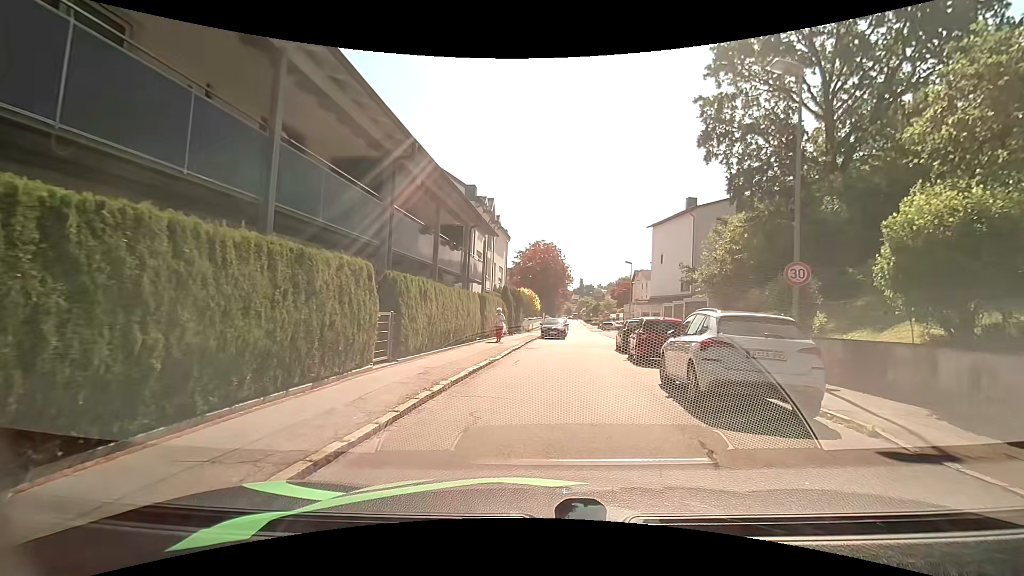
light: Day
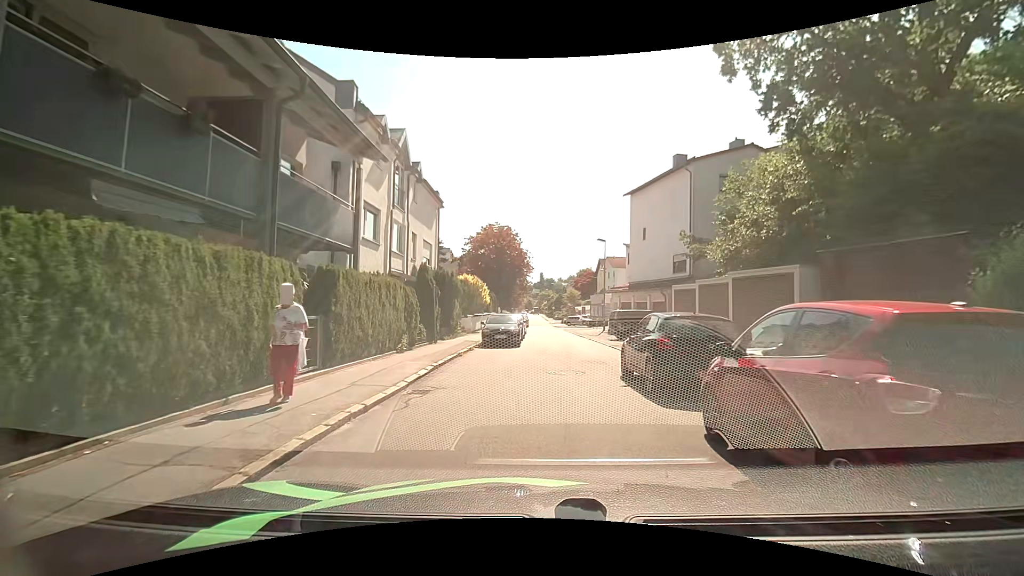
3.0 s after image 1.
(+0.5, +13.0) m; +3°
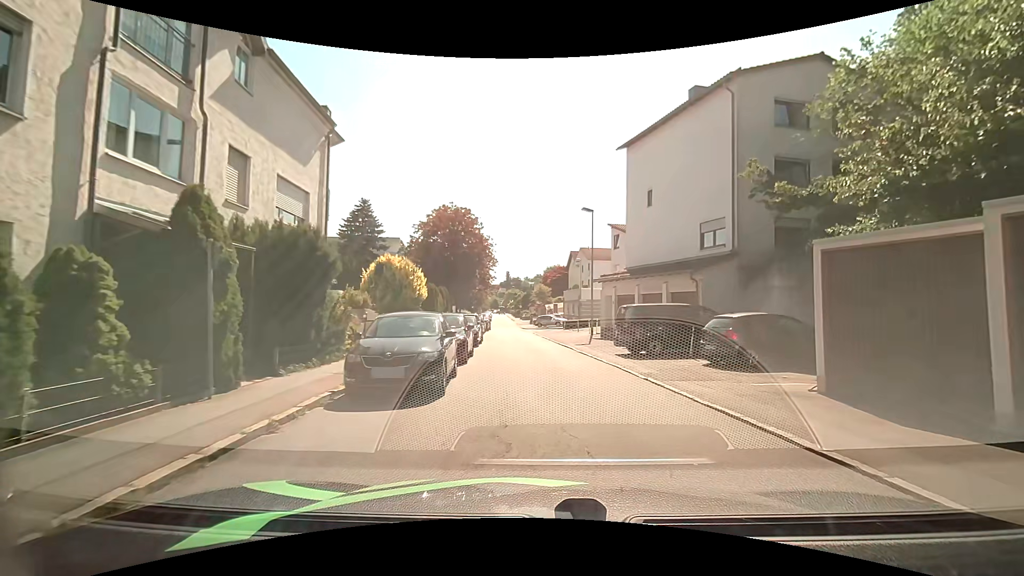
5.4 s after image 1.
(+0.2, +12.9) m; +4°
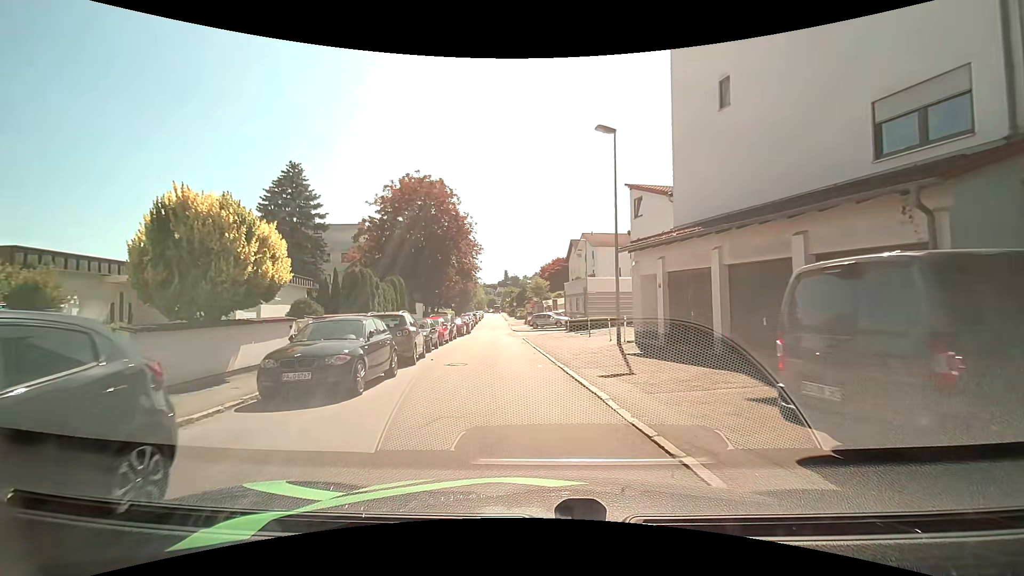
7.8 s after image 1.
(+0.3, +13.8) m; 0°
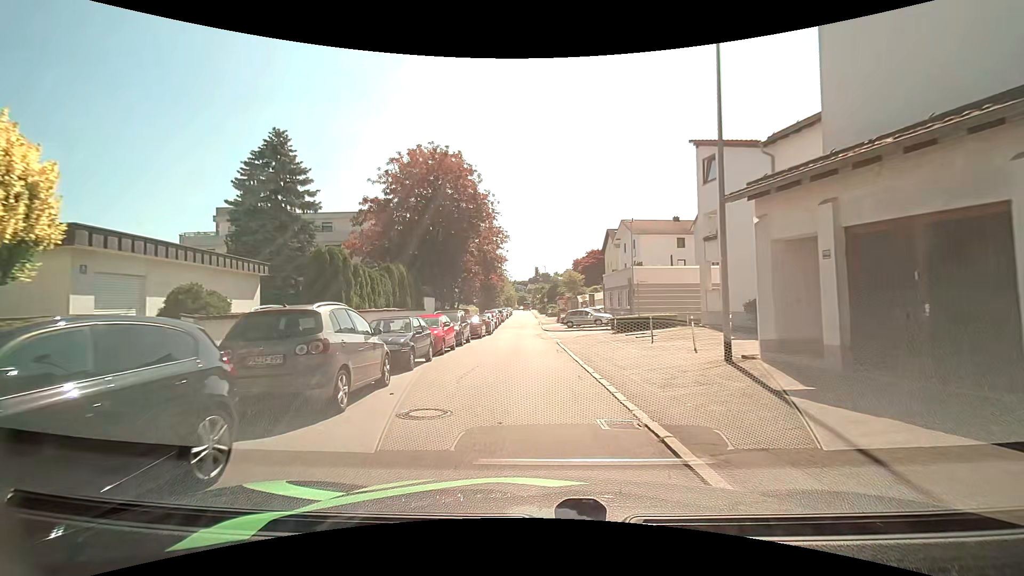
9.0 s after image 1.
(-0.3, +7.6) m; -4°
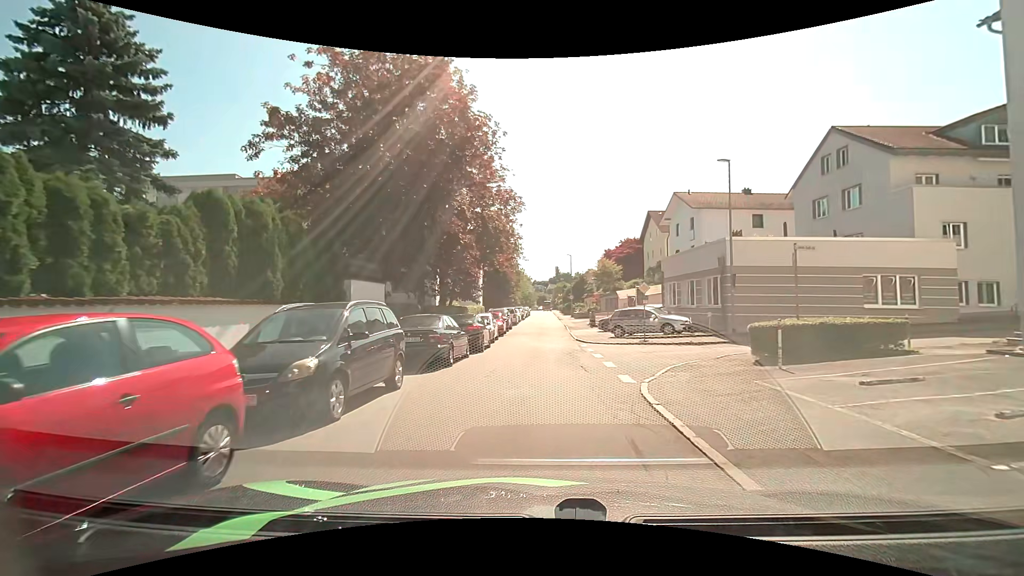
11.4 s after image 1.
(-0.4, +16.0) m; -3°
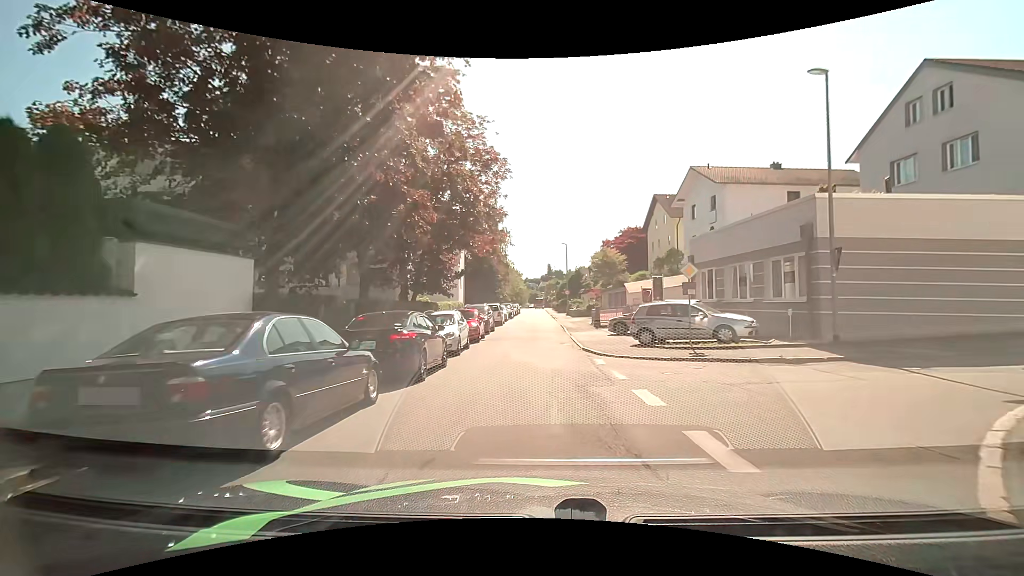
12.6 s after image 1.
(+0.1, +8.6) m; +1°
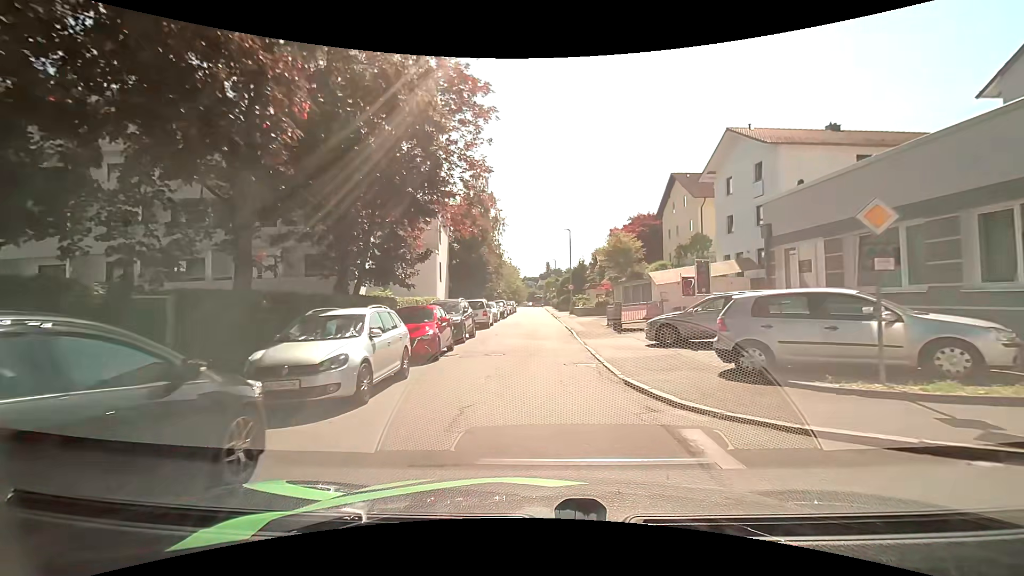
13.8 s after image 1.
(+0.1, +8.9) m; 0°
(0, +10) (0, +20) (0, +30) (0, +40) (0, +50) (0, +60) (0, +70) (0, +80) (0, +90) (0, +100) m
